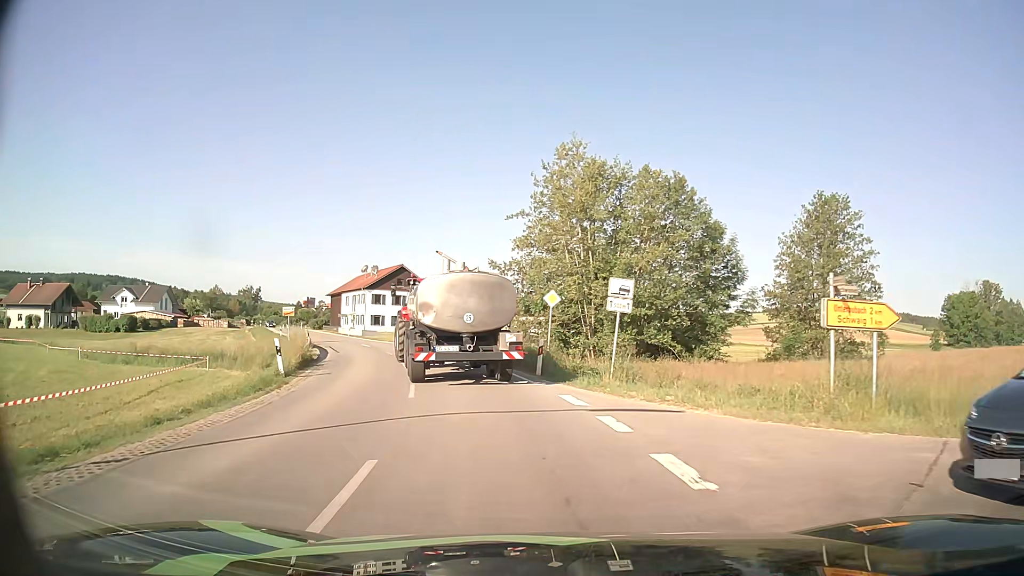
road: secondary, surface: asphalt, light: Day
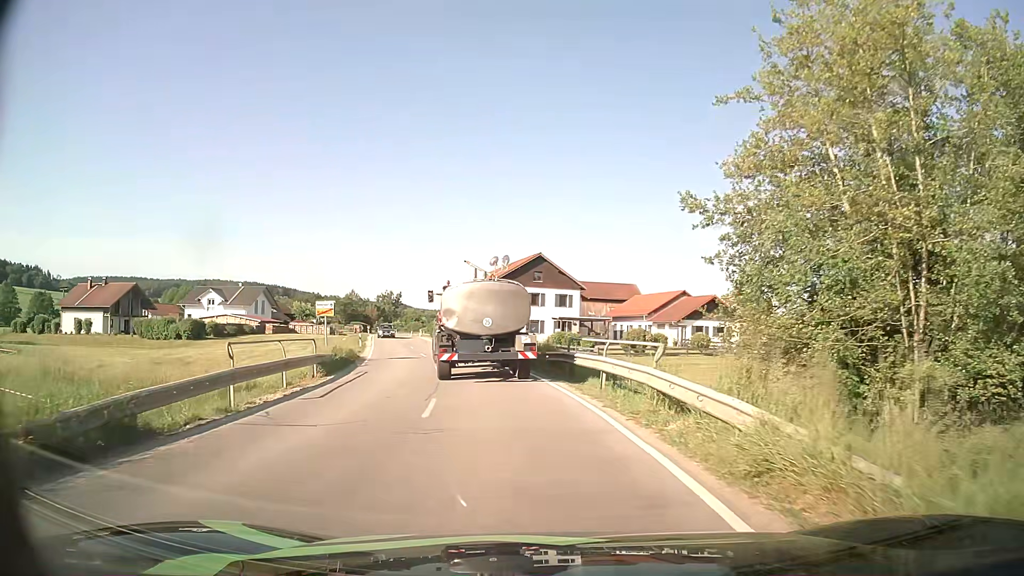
(-2.8, +20.1) m; -14°
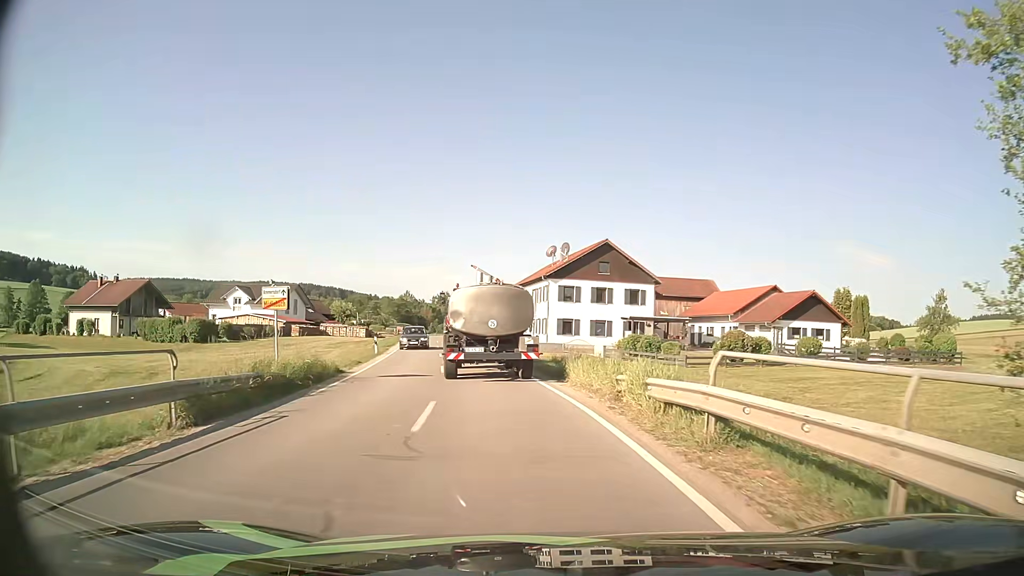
(-0.5, +11.2) m; -5°
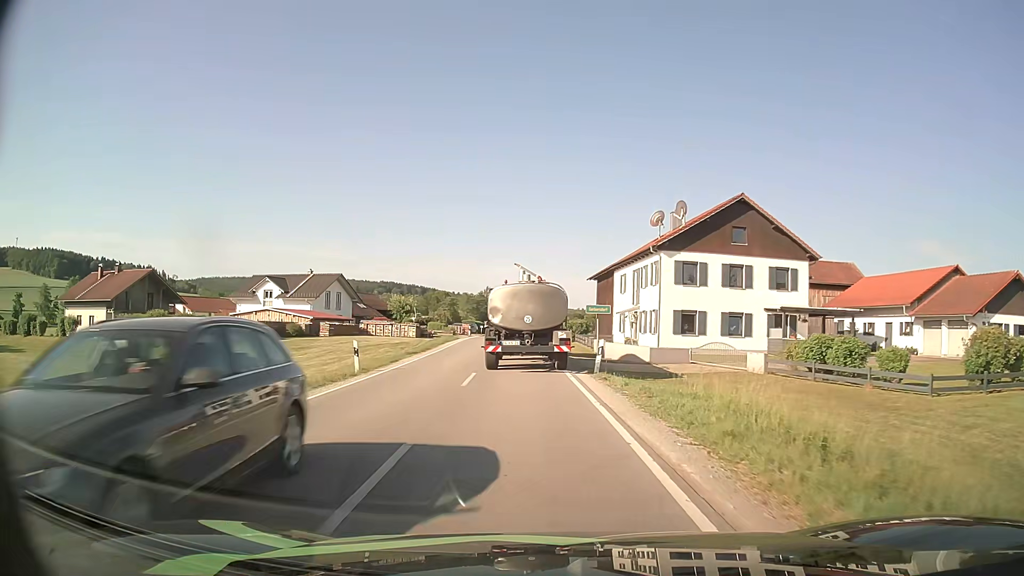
(-1.2, +17.8) m; -7°
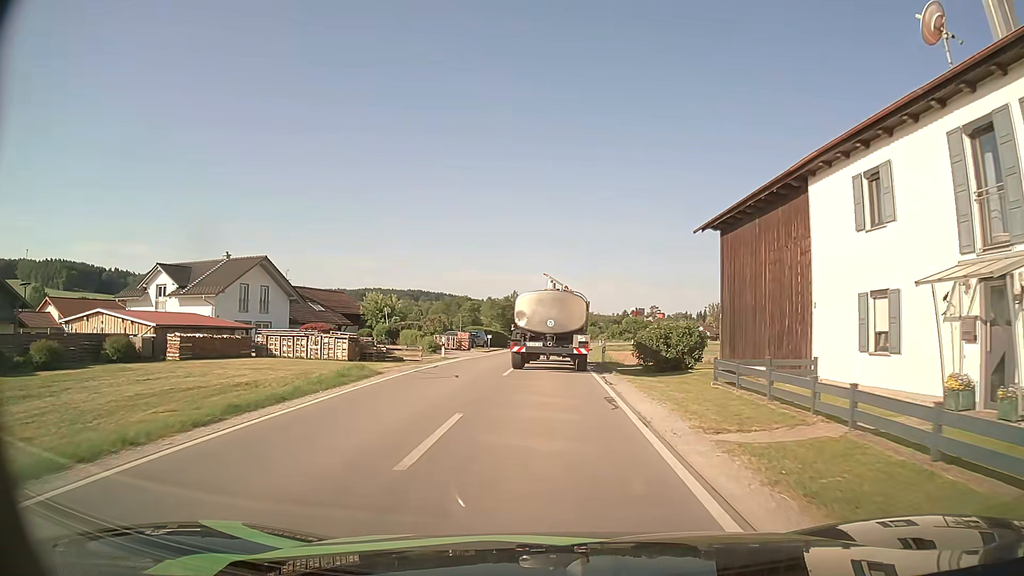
(-1.2, +32.8) m; -3°
